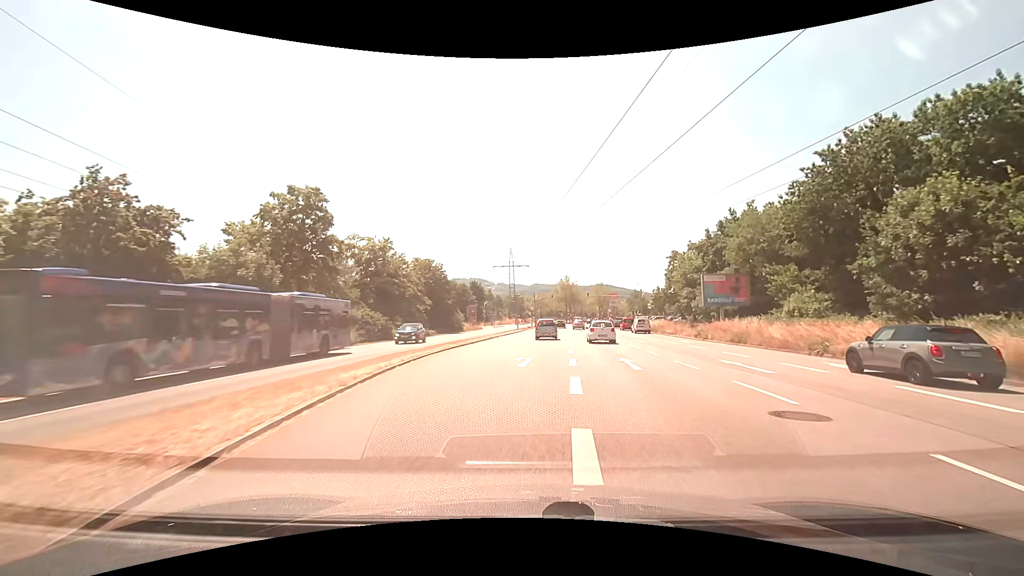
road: primary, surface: asphalt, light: Day
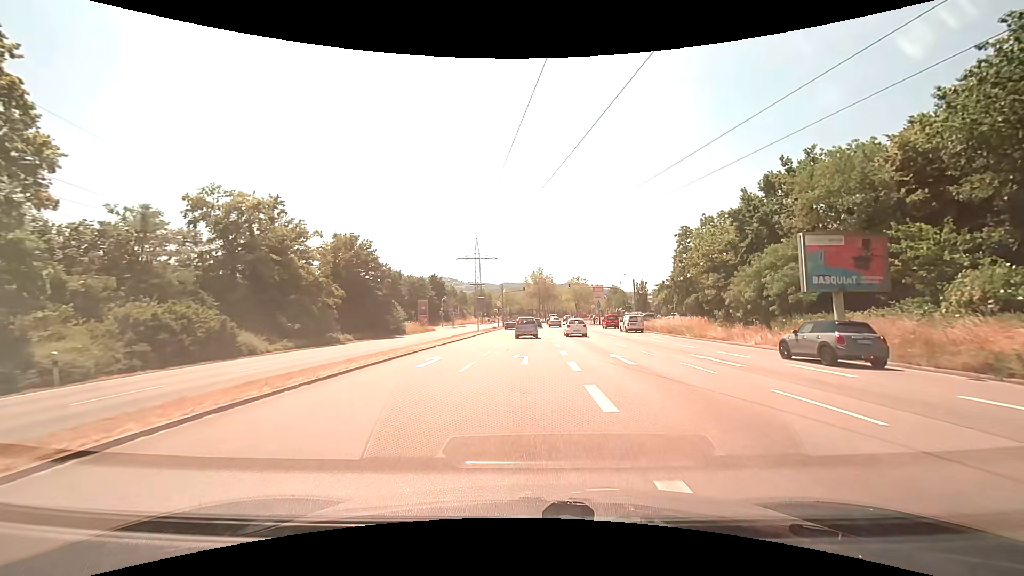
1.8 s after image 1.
(+0.5, +20.2) m; +3°
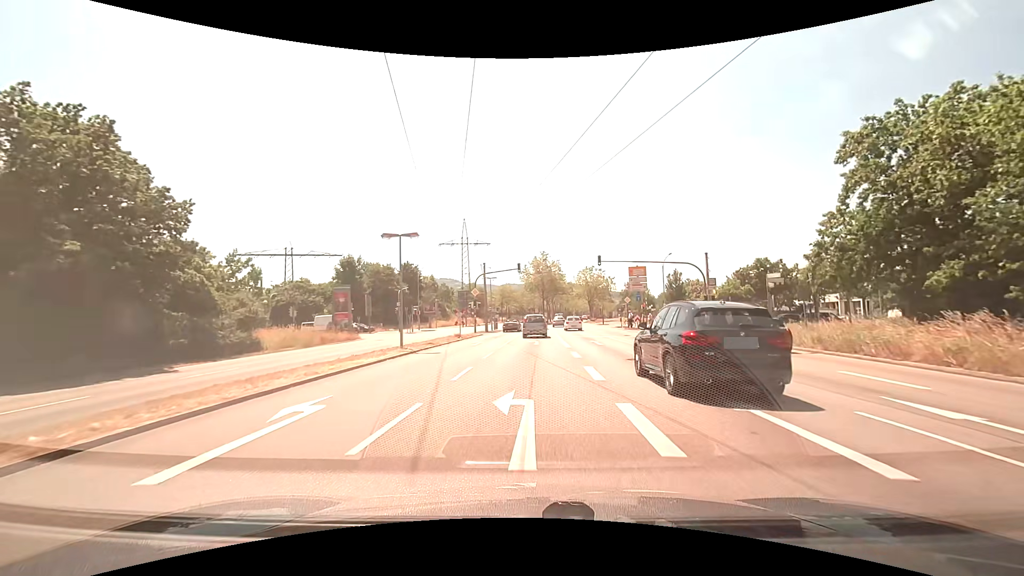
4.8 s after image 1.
(+0.2, +32.5) m; -1°
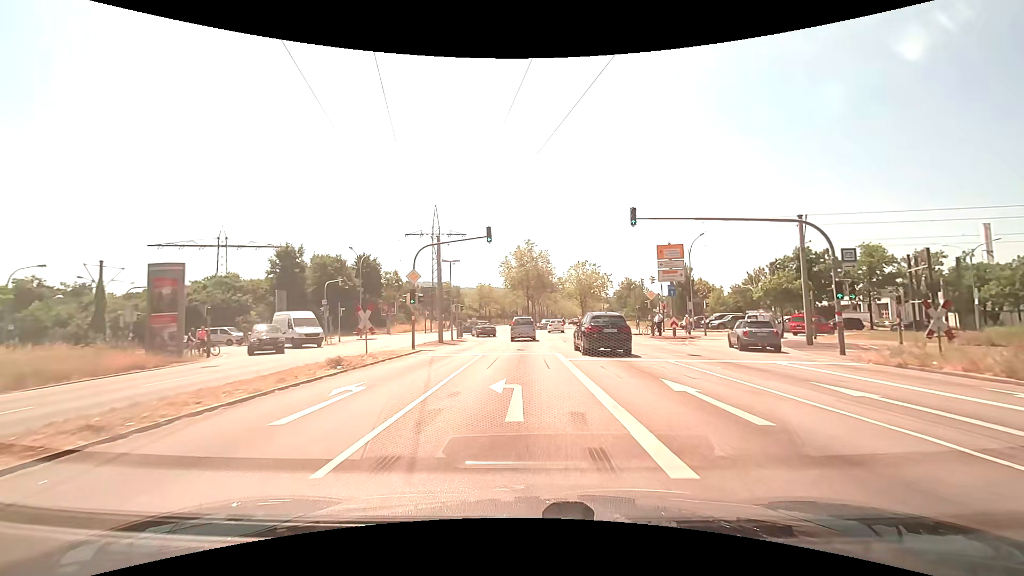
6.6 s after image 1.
(+0.4, +18.9) m; +2°
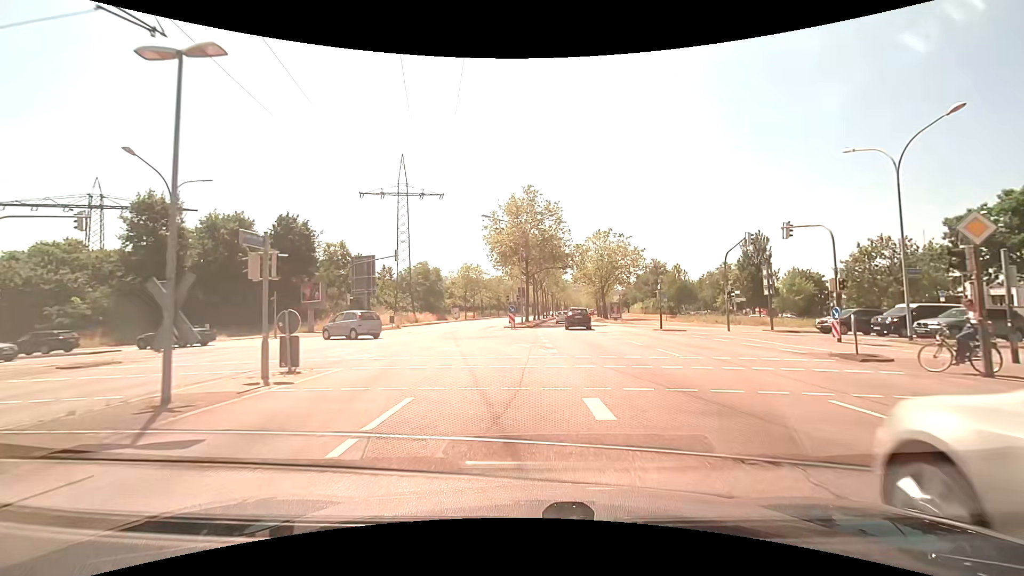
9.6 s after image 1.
(0.0, +29.4) m; 0°
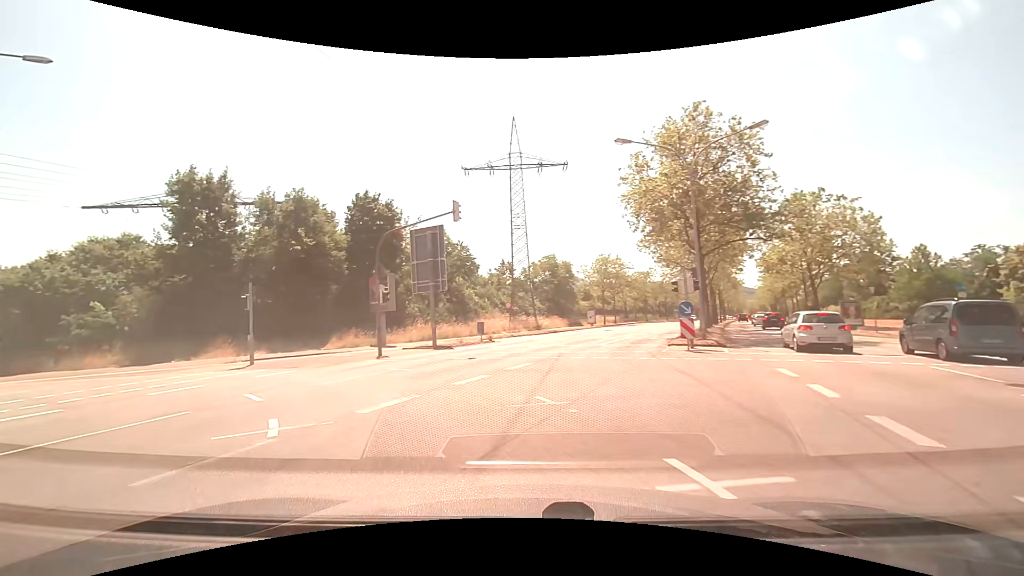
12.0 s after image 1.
(-1.2, +19.2) m; -17°
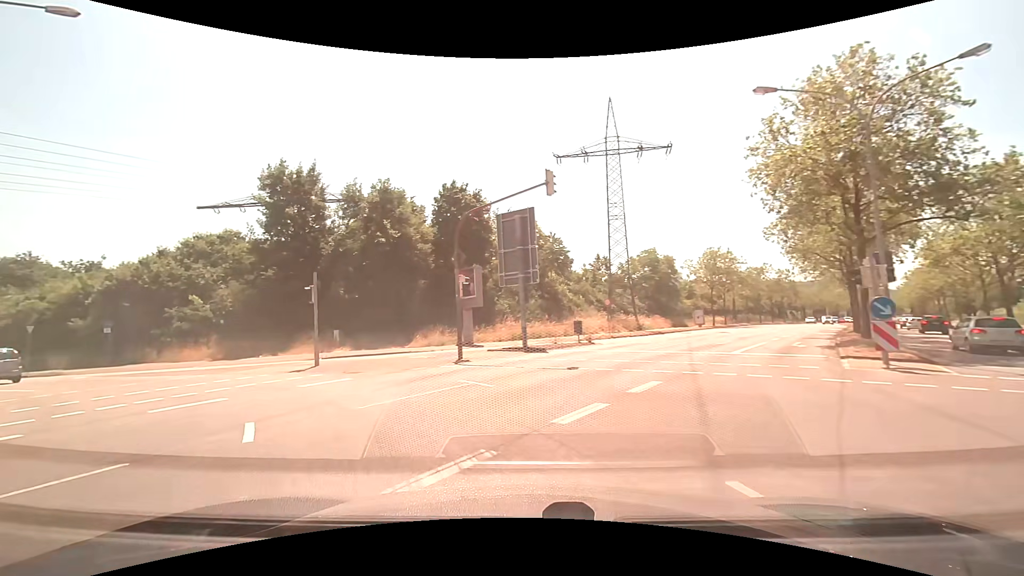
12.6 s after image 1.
(-0.4, +4.1) m; -10°
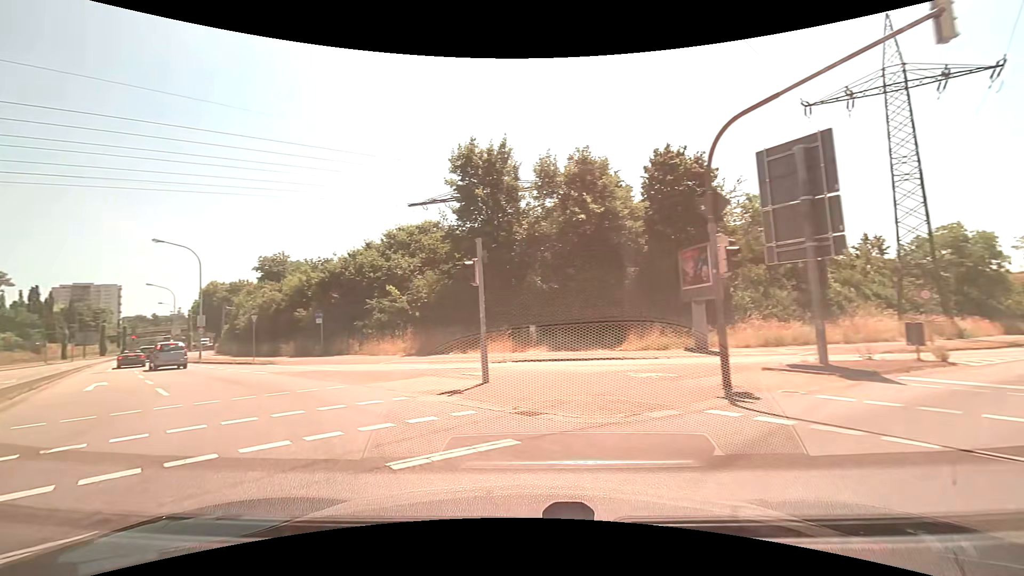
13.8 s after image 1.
(-1.5, +7.7) m; -24°
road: secondary
